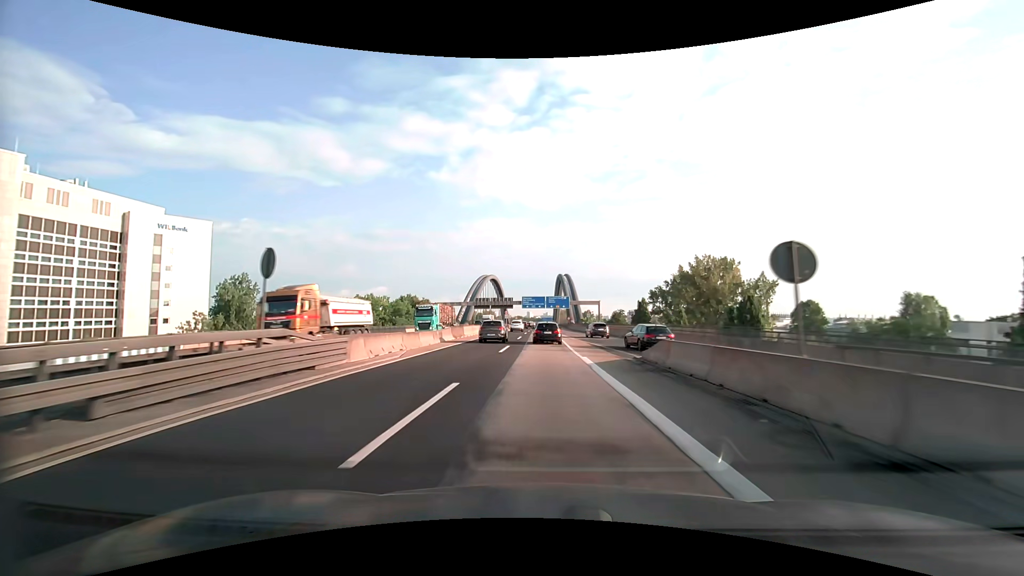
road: motorway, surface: asphalt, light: Day
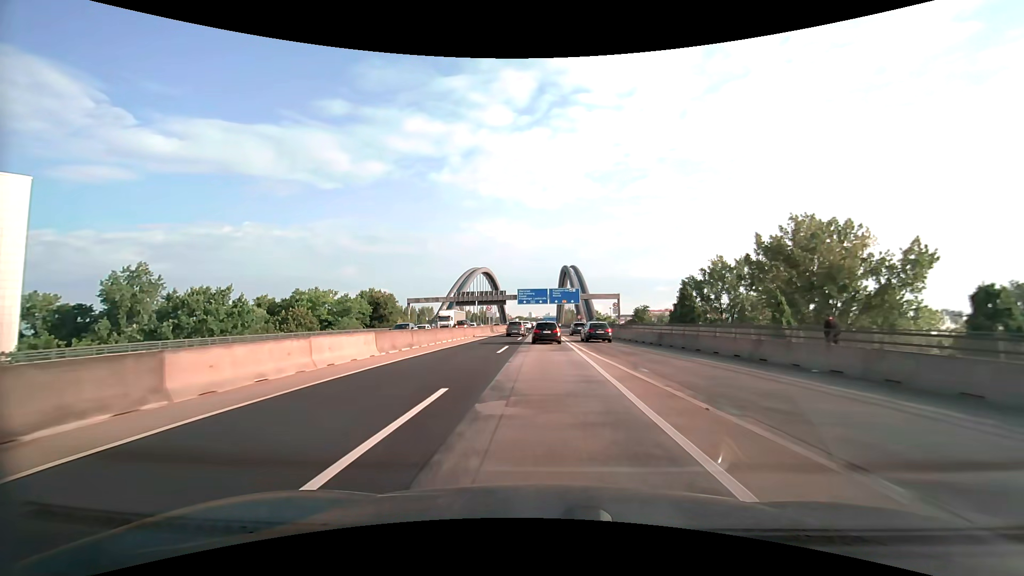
(-0.1, +36.8) m; 0°
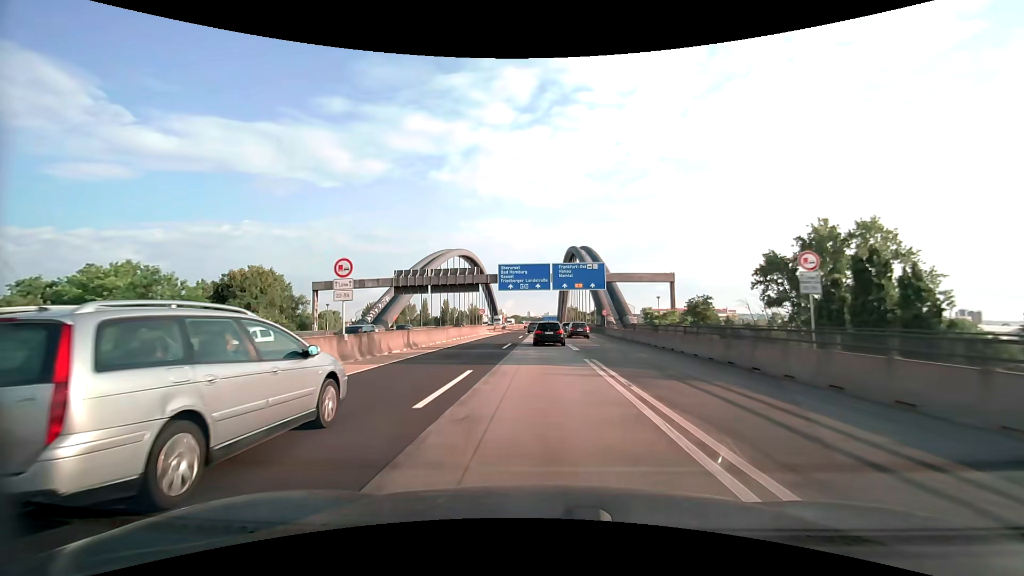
(0.0, +49.9) m; 0°
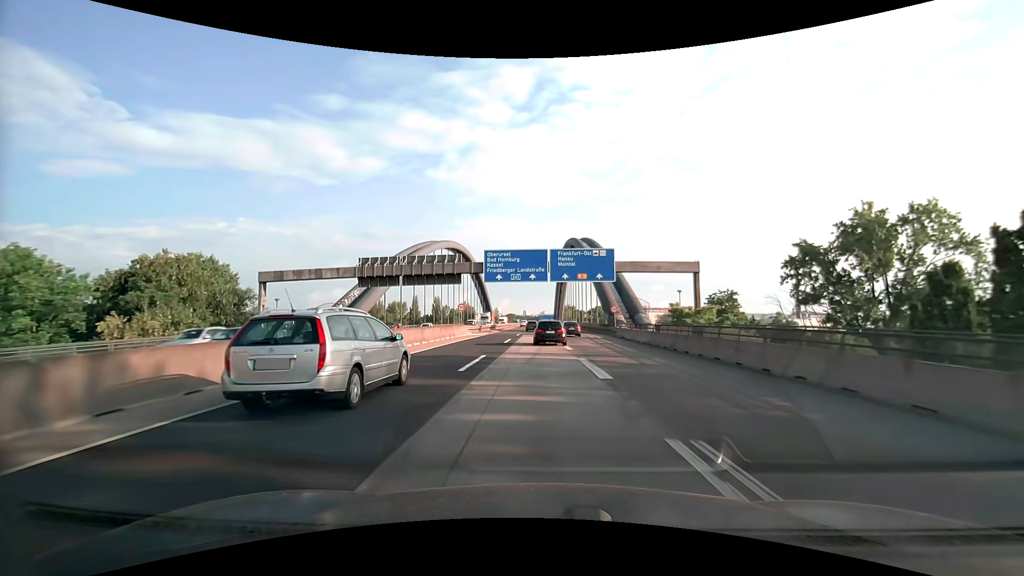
(0.0, +12.6) m; 0°
(0, +10) (0, +20) (+1, +30) (+1, +40) (+1, +50) (+2, +60) (+2, +70) (+2, +80) (+2, +90) (+2, +100) m
